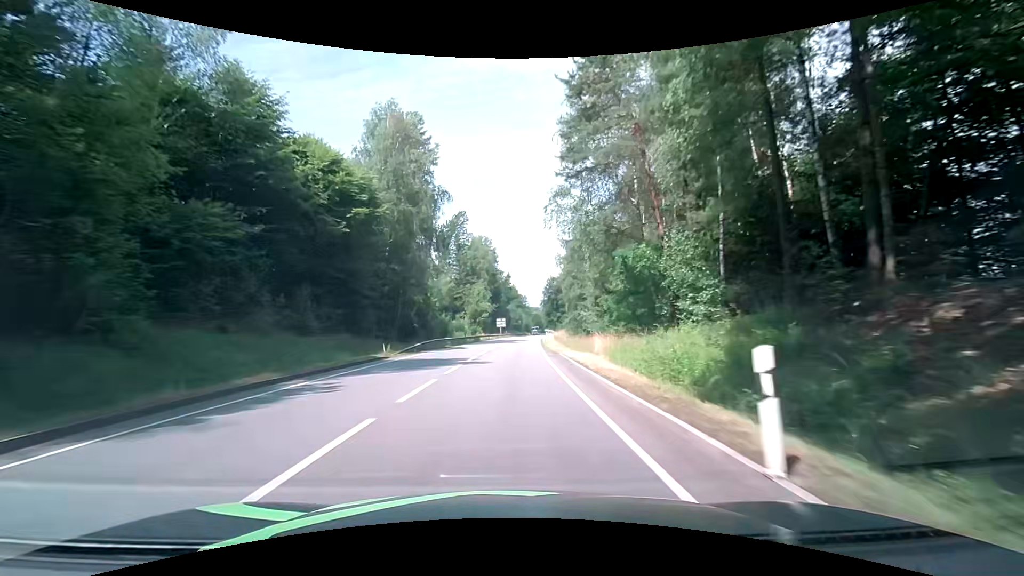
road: primary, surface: asphalt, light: Day
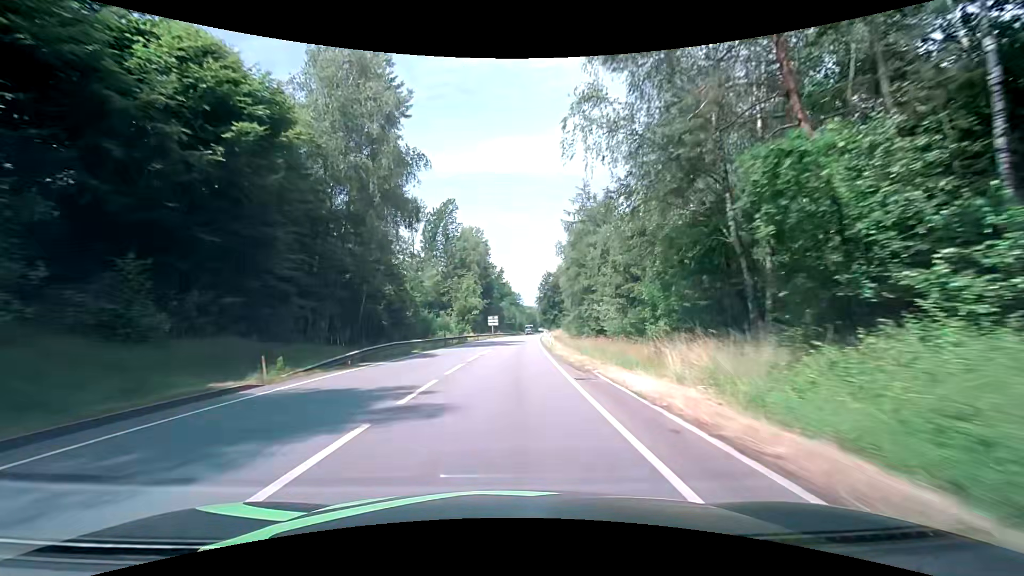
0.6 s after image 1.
(+0.1, +12.3) m; +1°
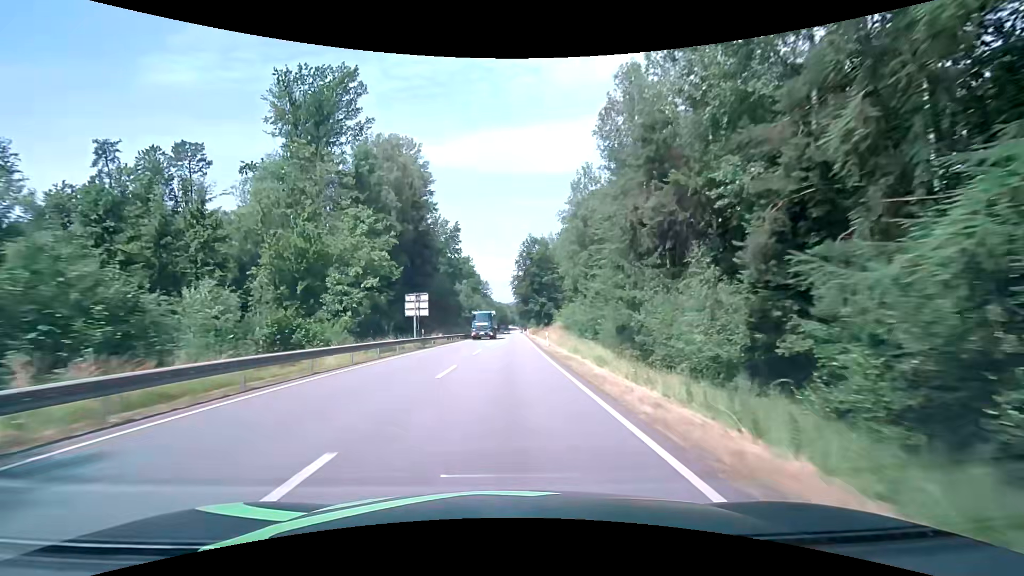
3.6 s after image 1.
(+1.6, +62.1) m; +3°
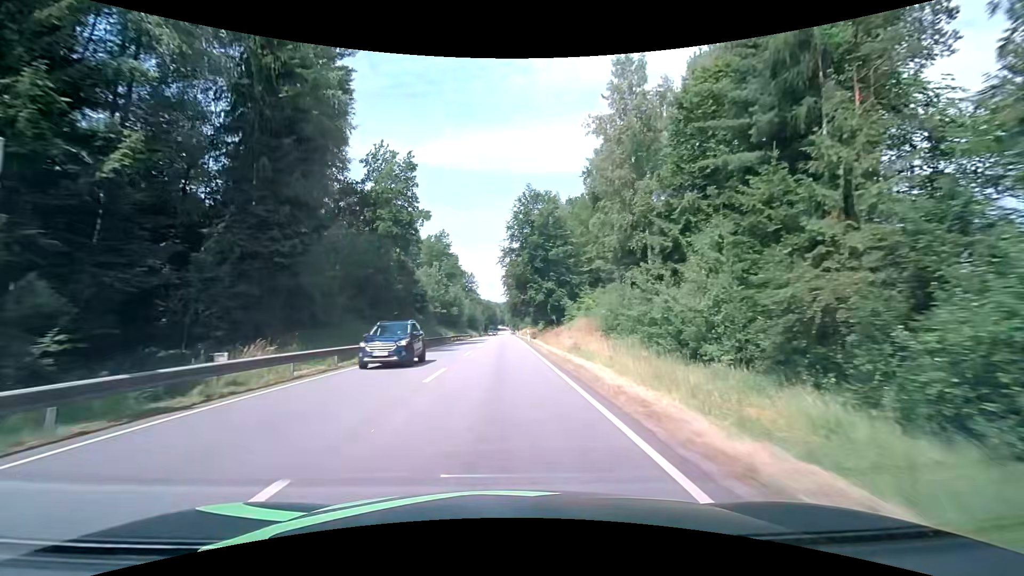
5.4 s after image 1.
(+0.5, +36.7) m; +1°
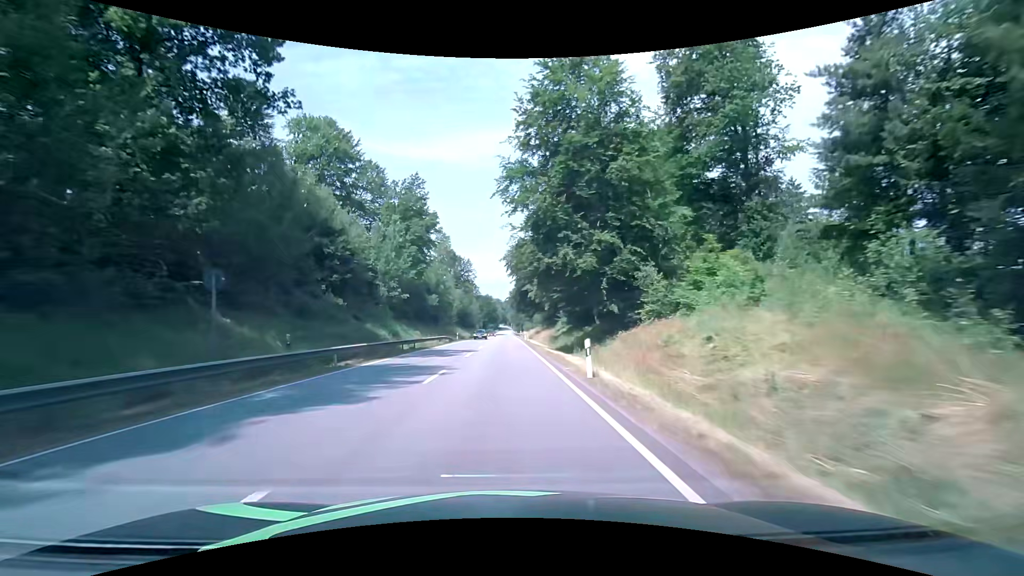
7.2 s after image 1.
(0.0, +36.2) m; 0°
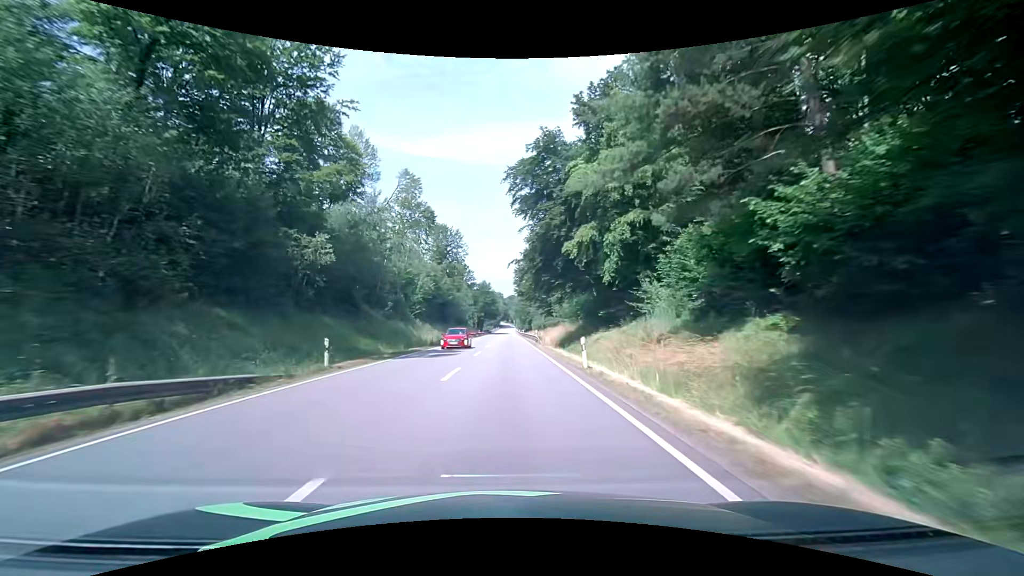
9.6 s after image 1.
(-0.2, +47.6) m; 0°
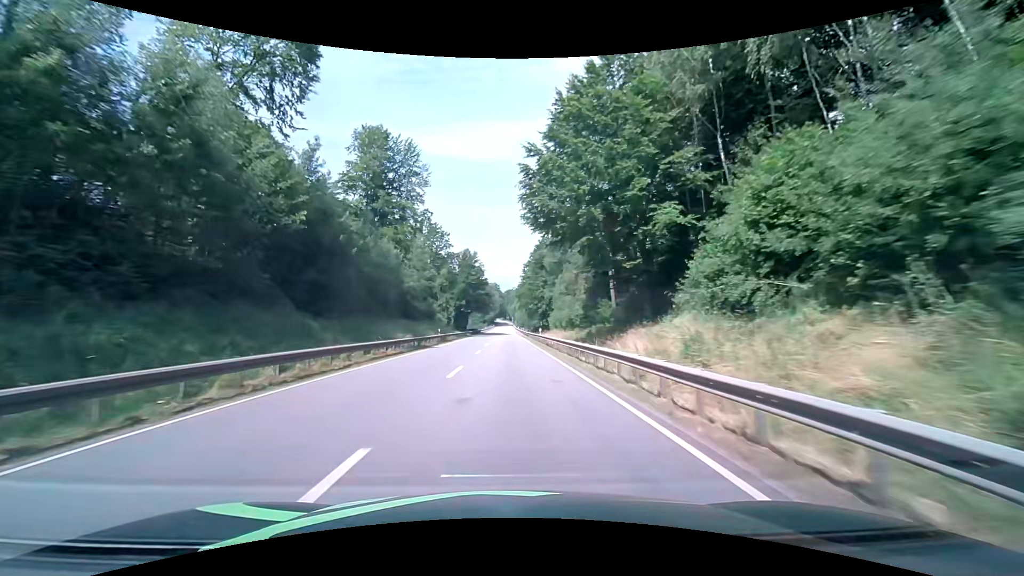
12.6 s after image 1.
(+0.3, +59.1) m; +1°
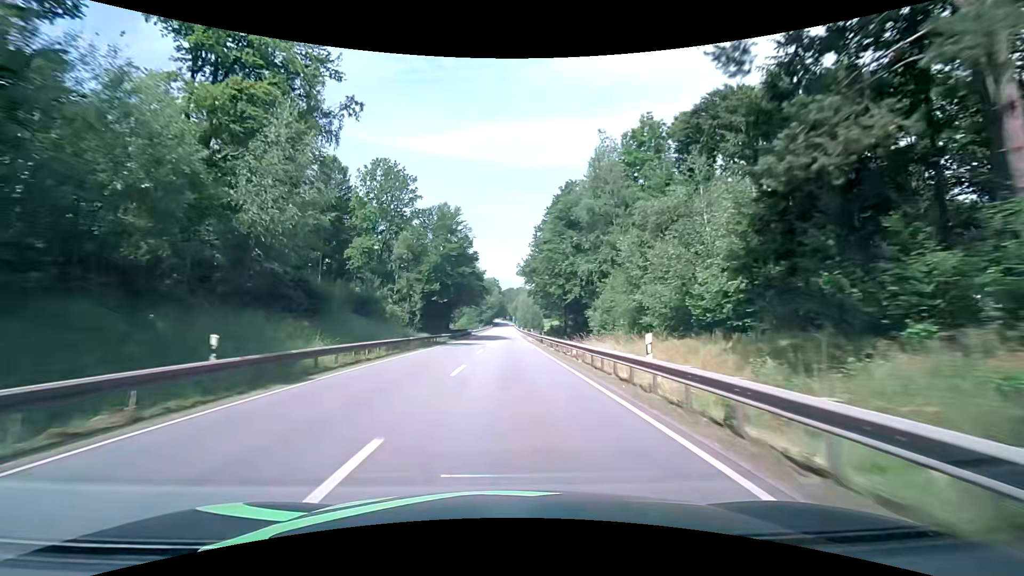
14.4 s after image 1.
(-0.1, +35.5) m; 0°
(0, +10) (0, +20) (0, +30) (0, +40) (0, +50) (0, +60) (0, +70) (-1, +80) (-1, +90) (-1, +100) m
